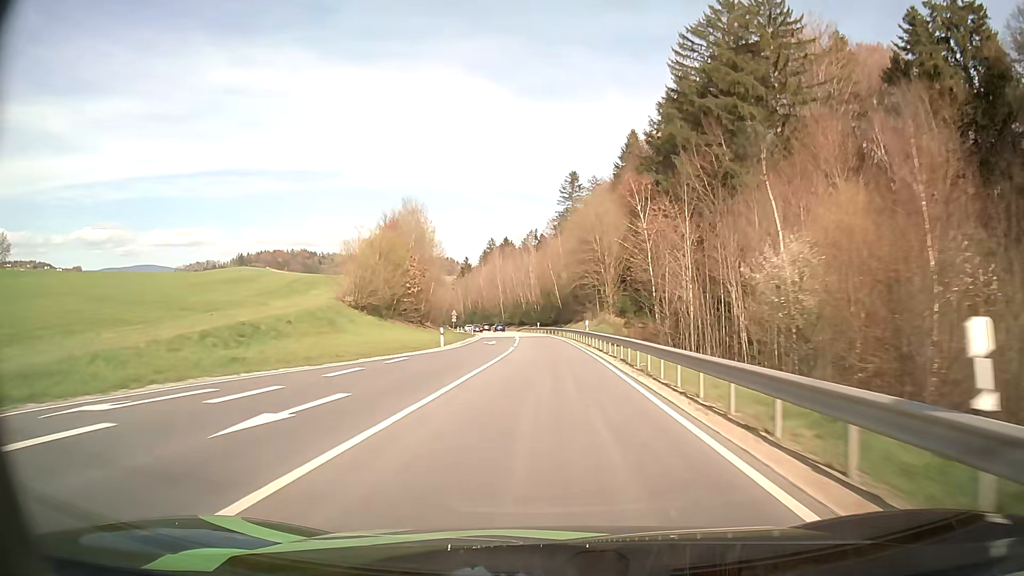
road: secondary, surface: asphalt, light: Day
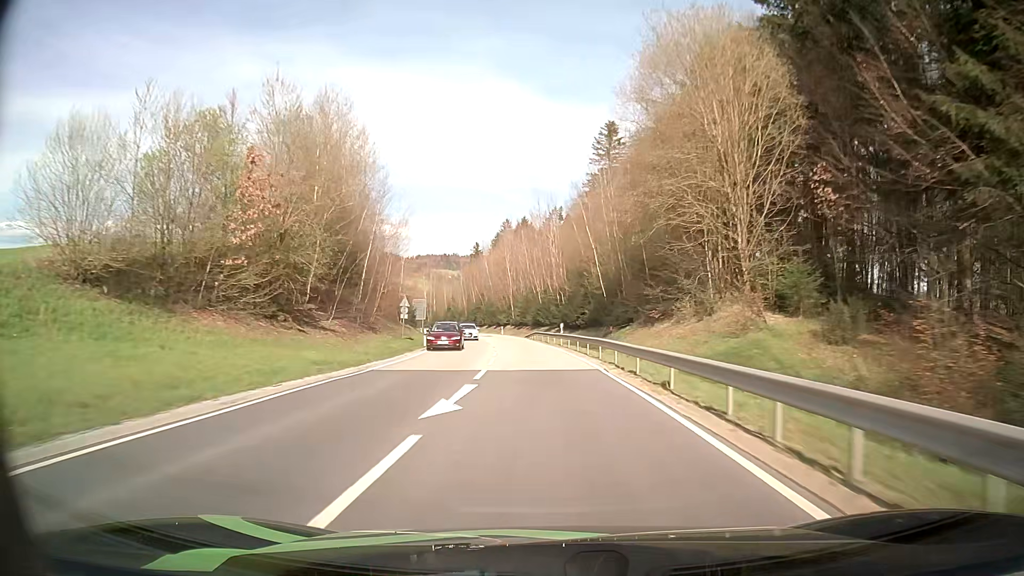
(-0.3, +46.1) m; -2°
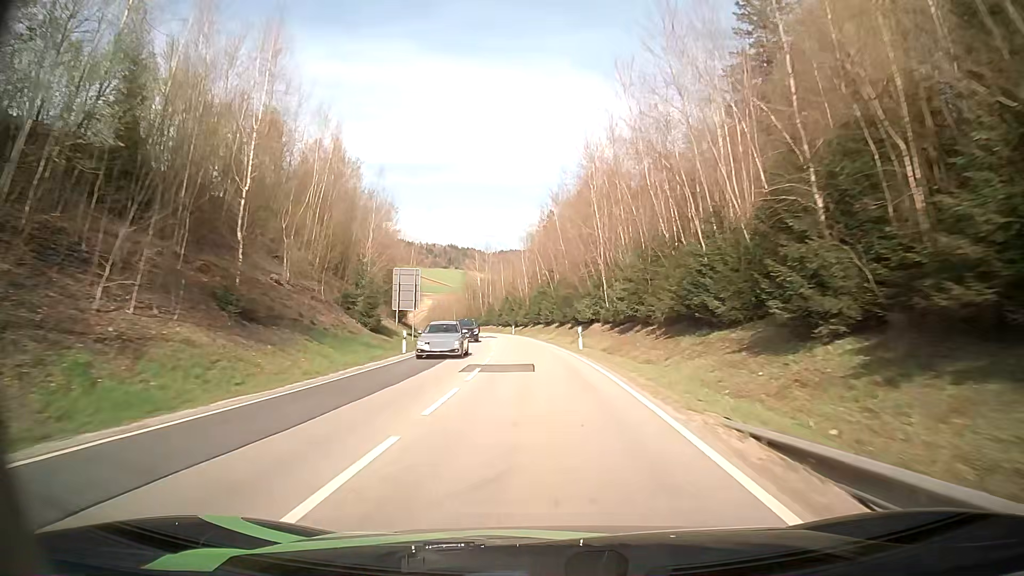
(-3.4, +60.2) m; -7°
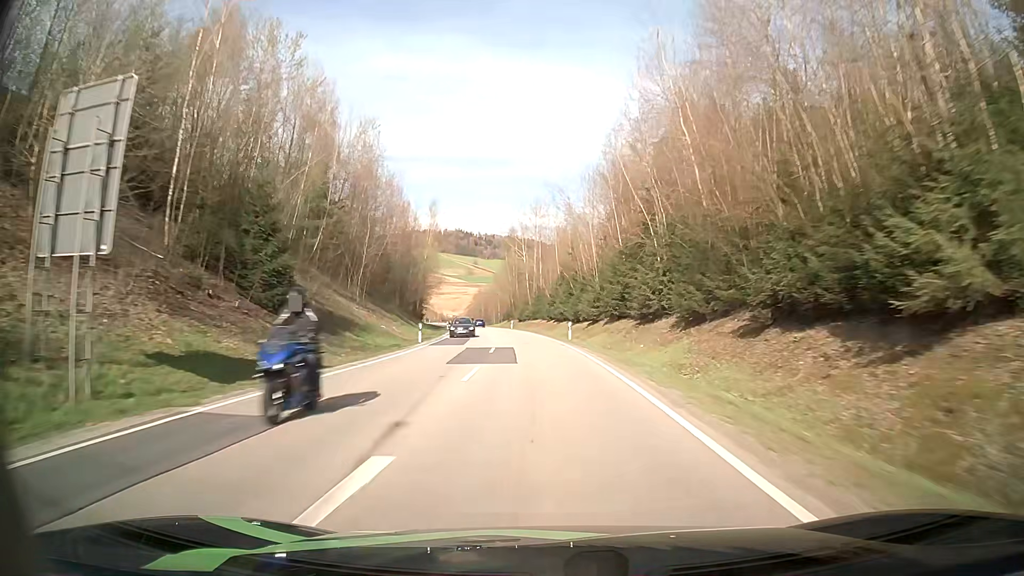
(-2.0, +44.0) m; -5°
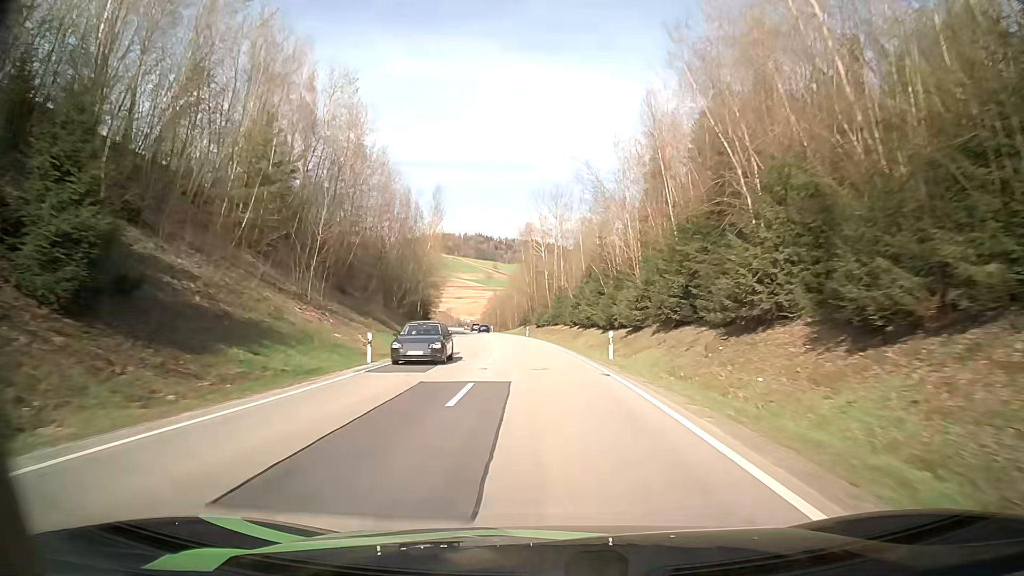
(-0.3, +14.7) m; -2°
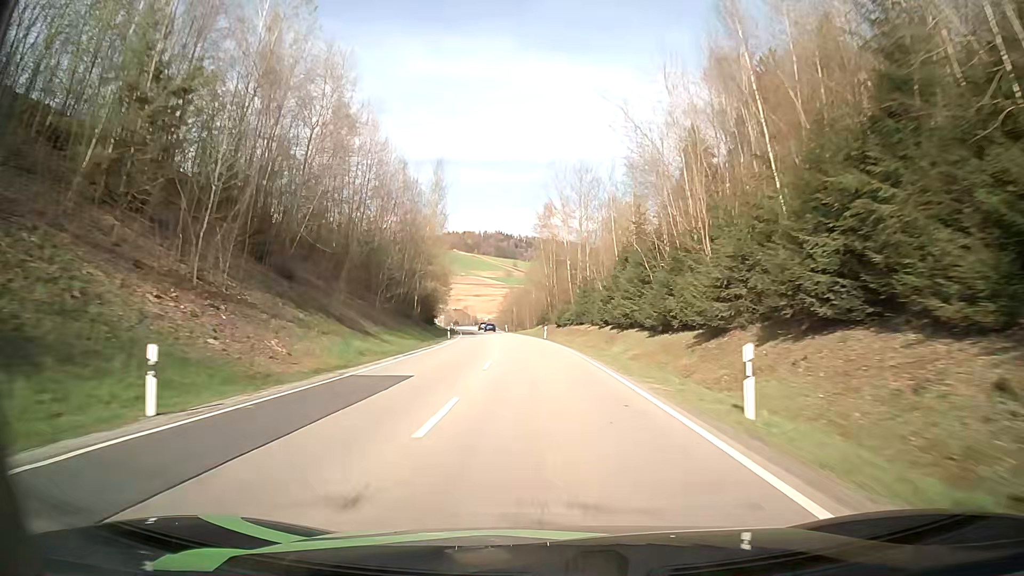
(-0.3, +14.8) m; -2°
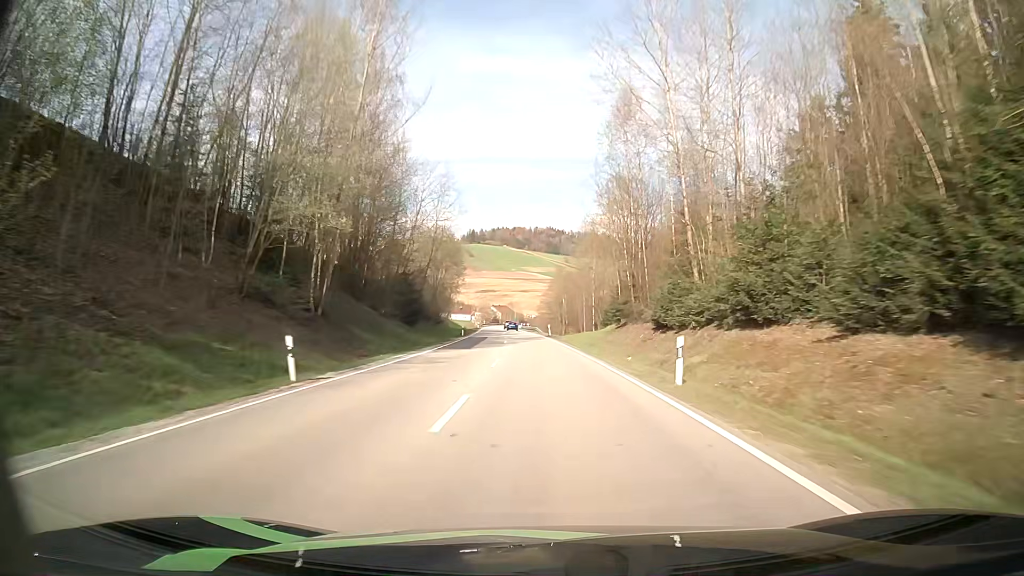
(-1.8, +44.8) m; -4°
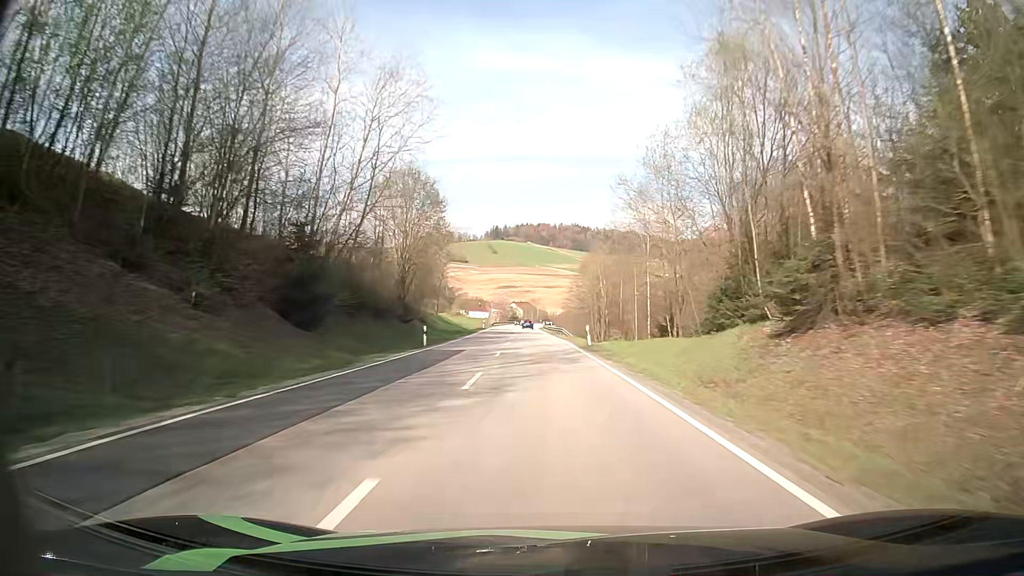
(-0.7, +30.0) m; -2°
(0, +10) (0, +20) (0, +30) (-1, +40) (-1, +50) (-1, +60) (-2, +70) (-2, +80) (-3, +90) (-3, +100) m
